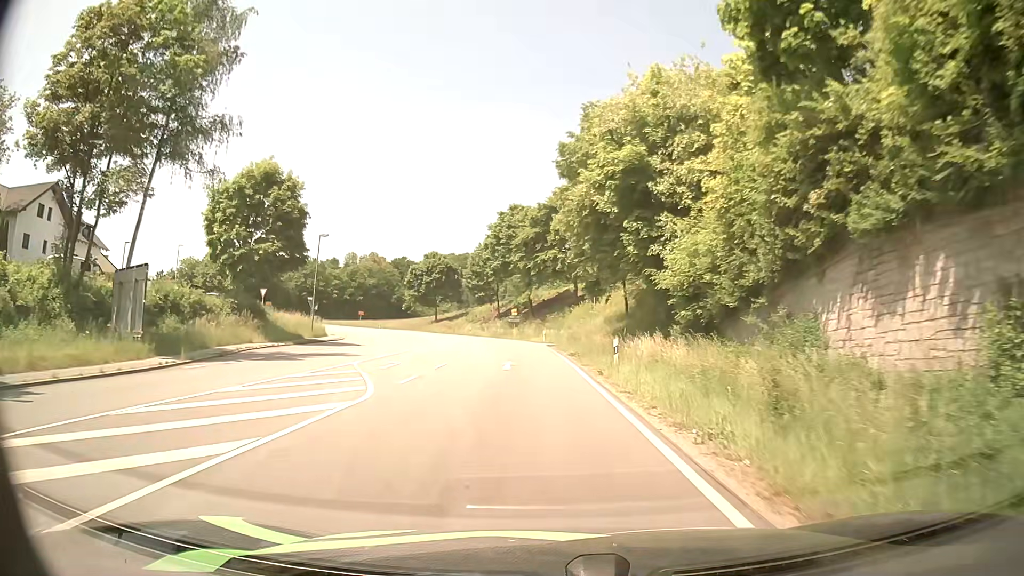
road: primary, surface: asphalt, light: Day
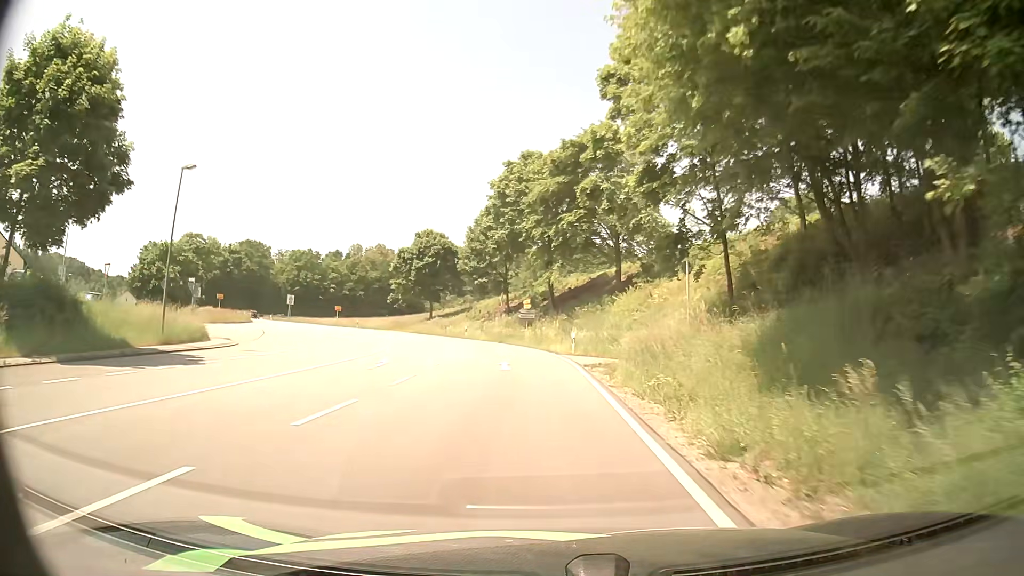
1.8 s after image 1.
(-0.6, +25.2) m; -2°
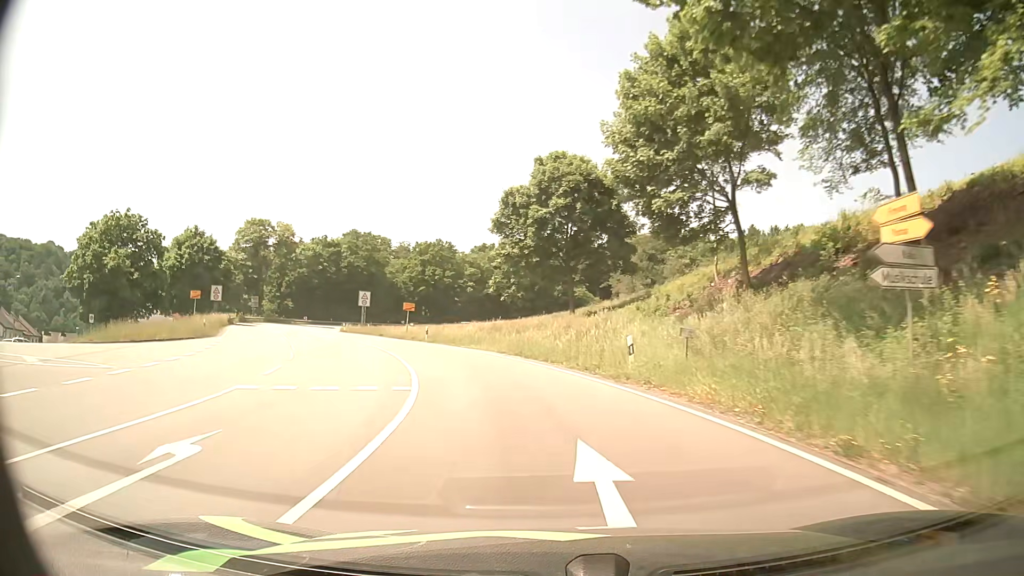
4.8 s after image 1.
(-4.2, +41.8) m; -15°
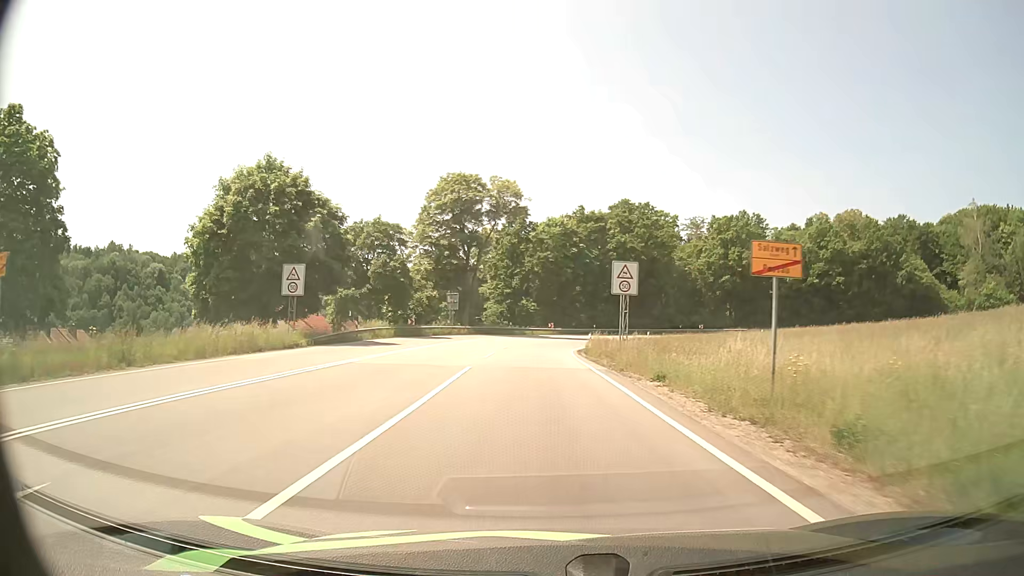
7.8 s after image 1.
(-9.2, +40.7) m; -25°
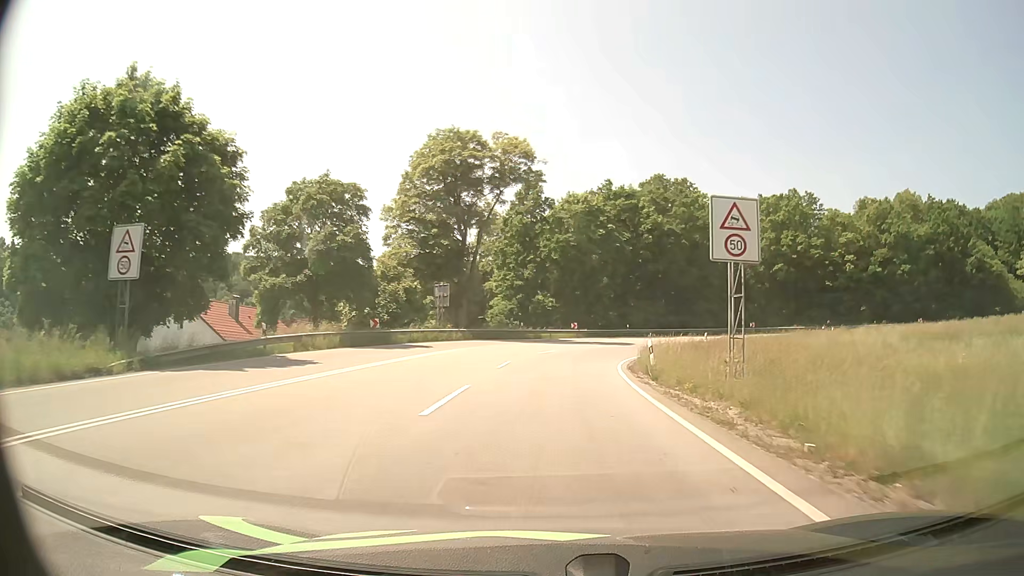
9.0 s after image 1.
(-0.5, +16.9) m; -2°
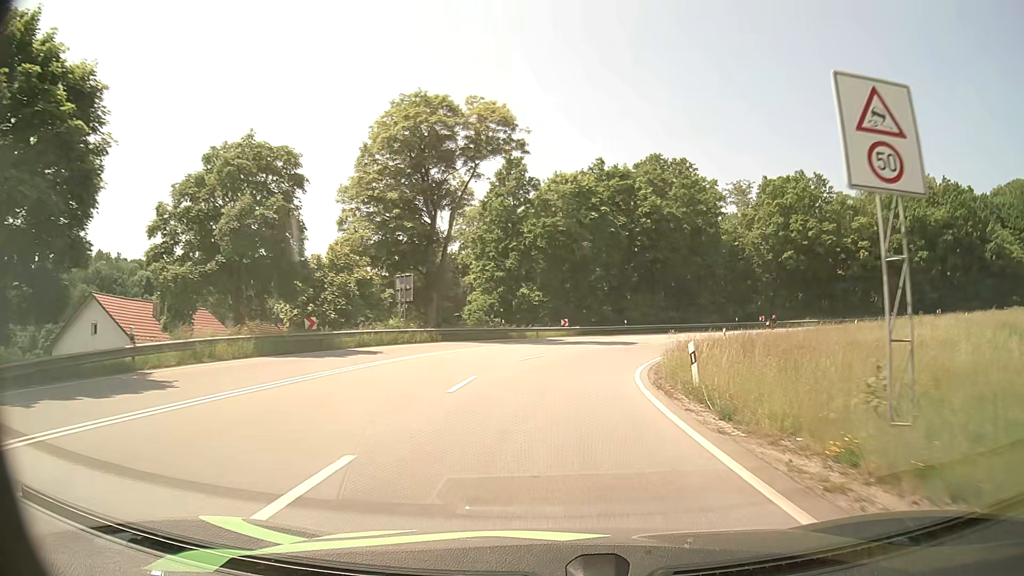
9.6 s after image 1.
(+0.1, +8.5) m; +1°
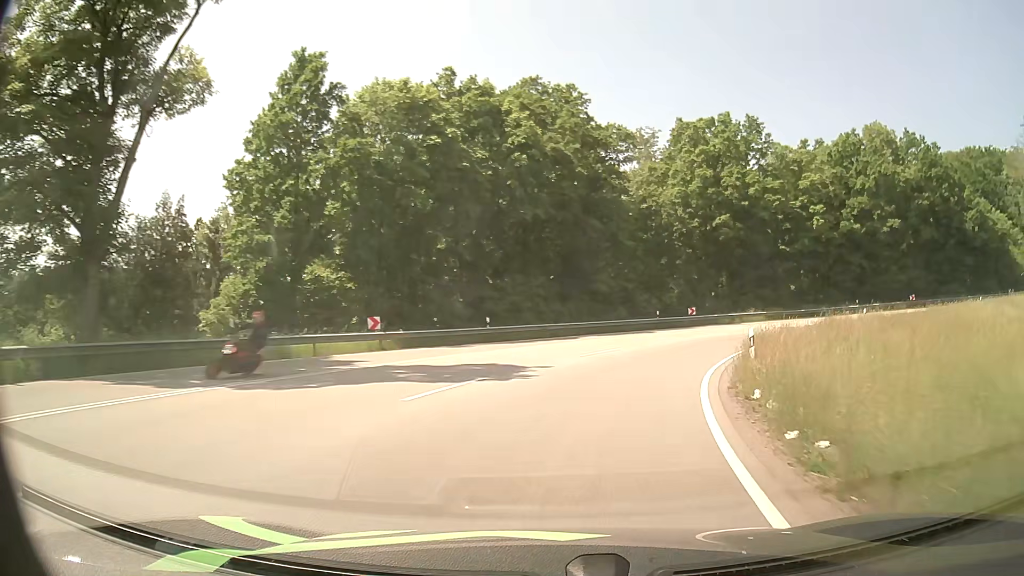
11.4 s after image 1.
(+2.1, +25.2) m; +12°
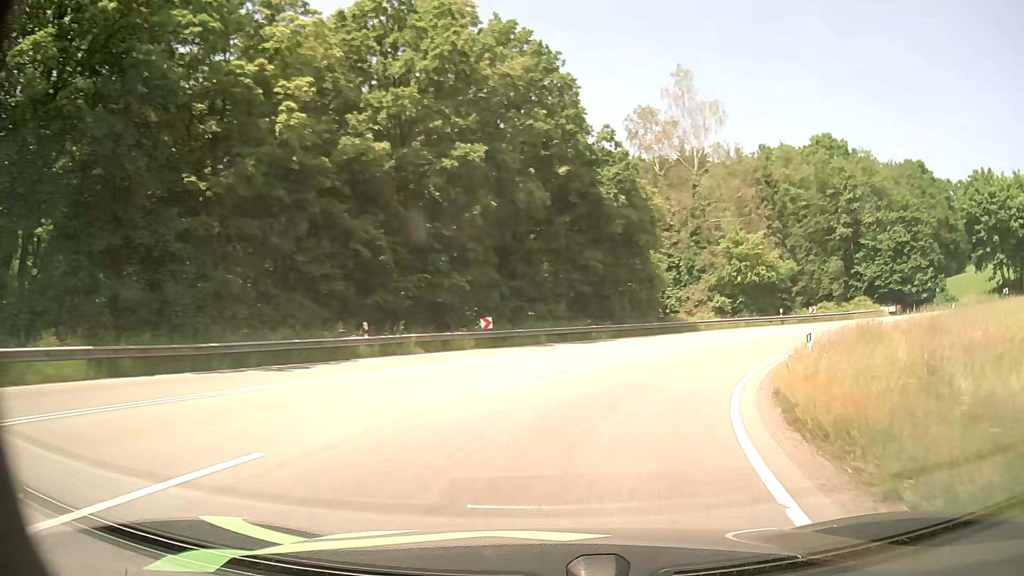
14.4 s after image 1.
(+14.5, +36.9) m; +47°
(+1, +10) (+5, +19) (+10, +28) (+17, +35) (+25, +40) (+35, +44) (+45, +45) (+54, +44) (+64, +41) (+73, +36) m
